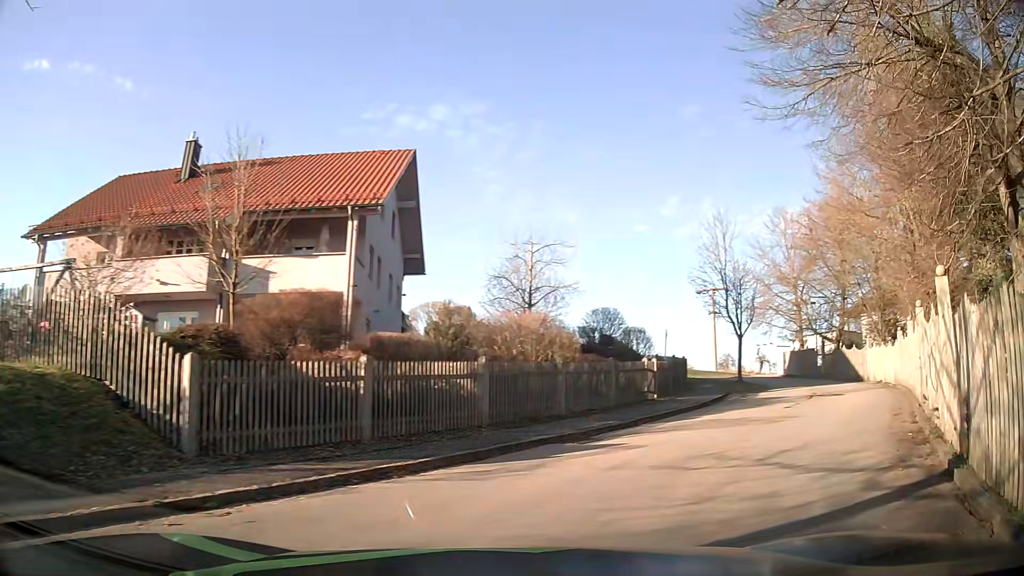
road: residential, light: Day
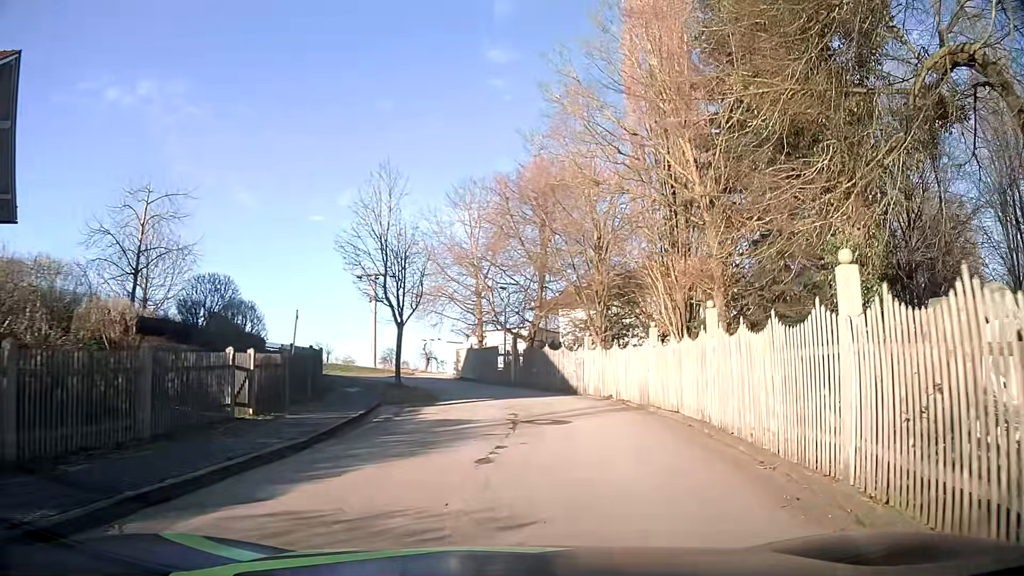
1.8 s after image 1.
(+2.7, +9.1) m; +27°
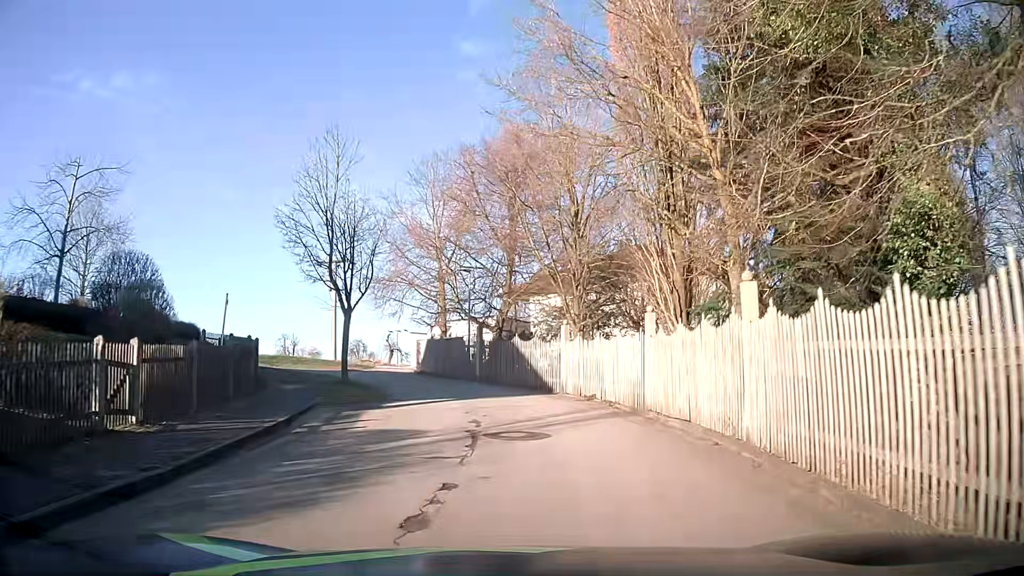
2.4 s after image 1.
(+0.2, +3.7) m; +3°
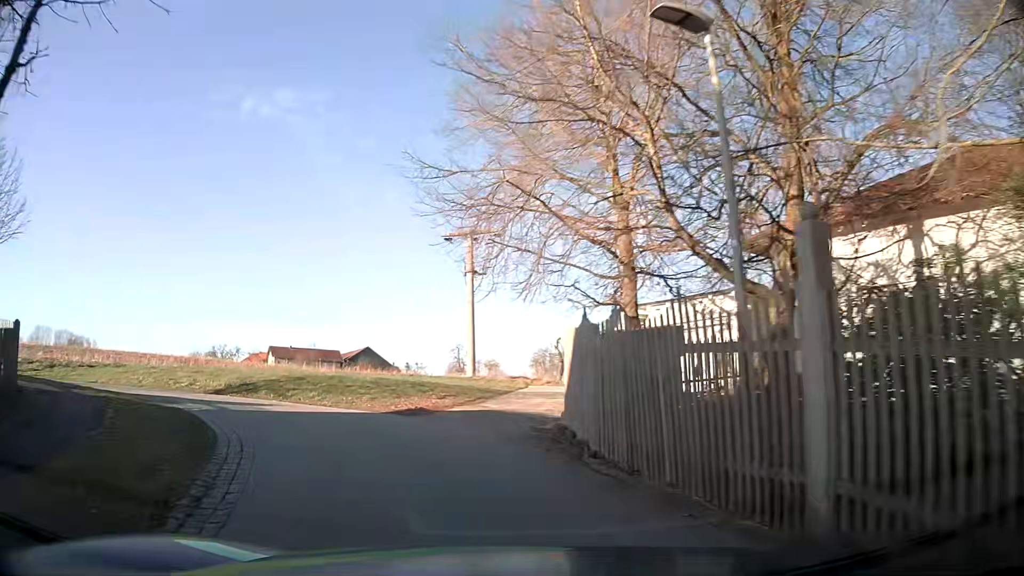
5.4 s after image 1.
(-0.7, +21.3) m; -16°
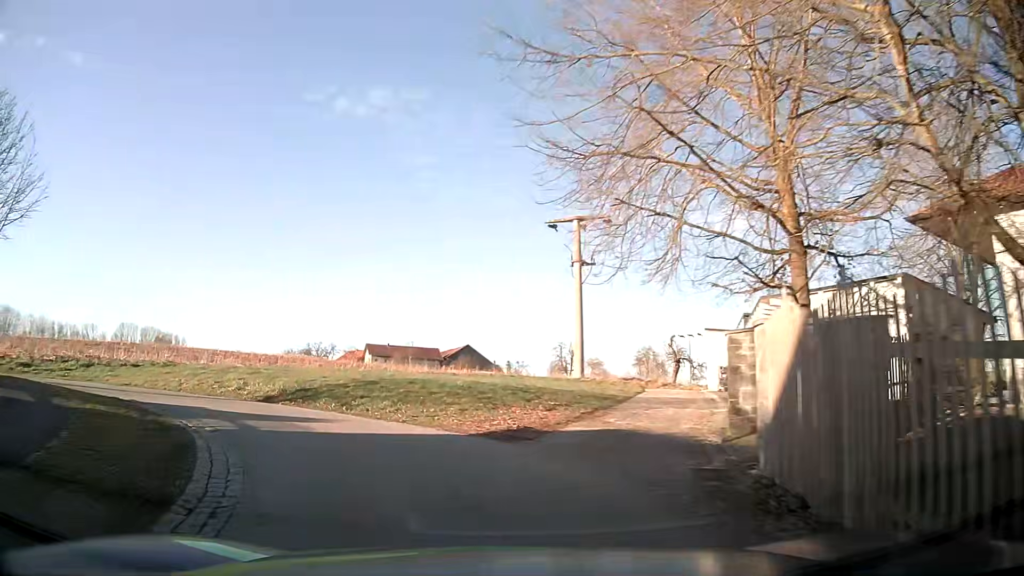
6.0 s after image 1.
(-0.3, +4.3) m; -9°
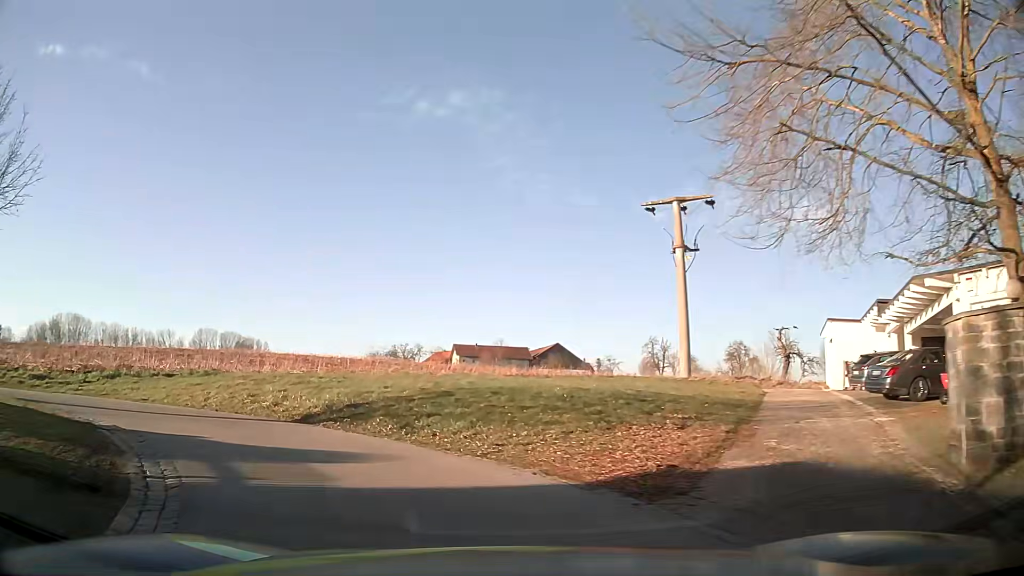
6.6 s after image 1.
(-0.2, +4.1) m; -6°
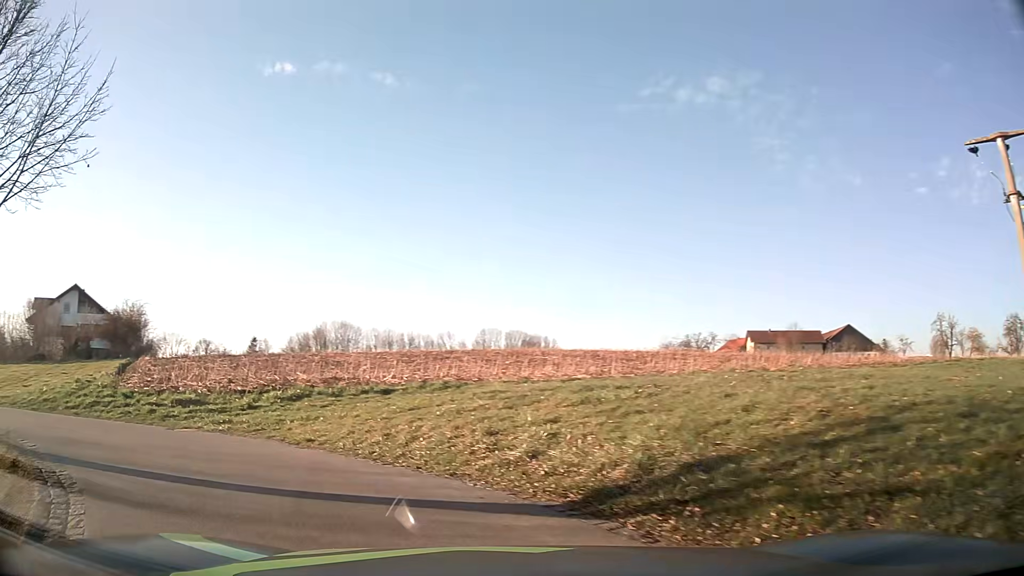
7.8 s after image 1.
(-1.4, +7.2) m; -25°
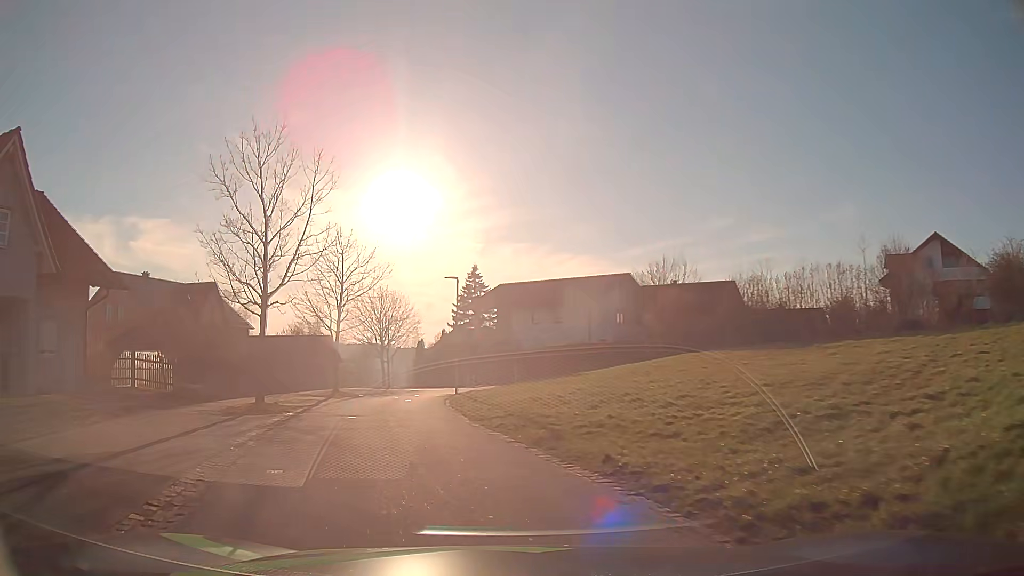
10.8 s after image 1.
(-10.1, +12.8) m; -74°
(-1, +10) (-3, +20) (-4, +30) (-3, +39) (+2, +48) (+8, +56) (+15, +63) (+22, +71) (+29, +78) (+36, +85) m
